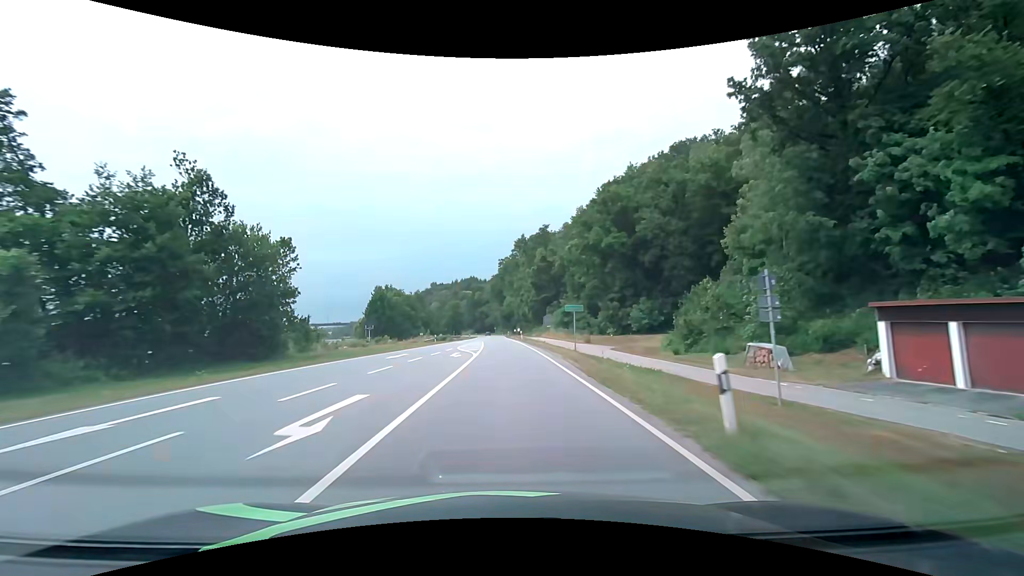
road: primary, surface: asphalt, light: Day
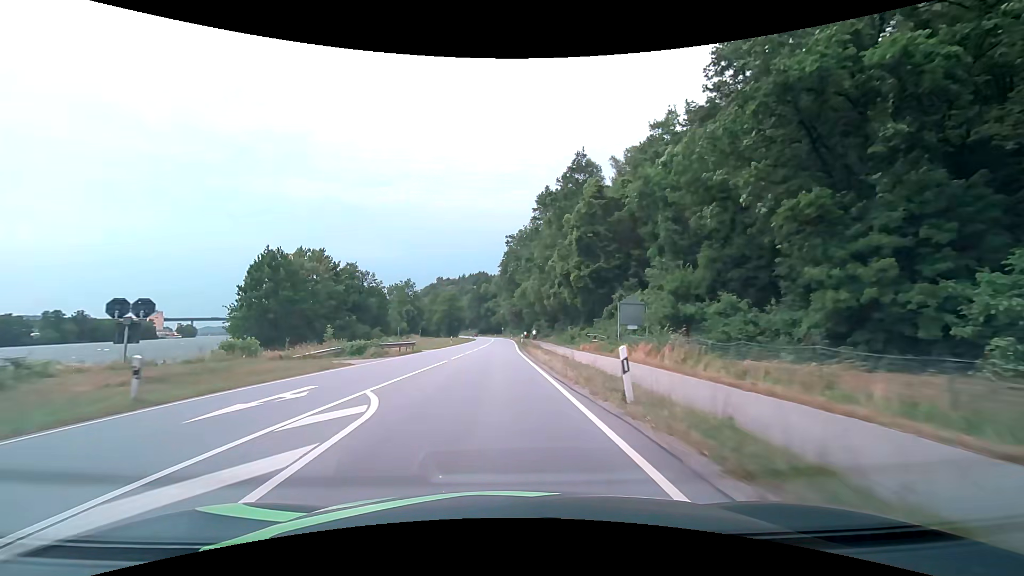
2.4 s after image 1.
(-0.3, +47.0) m; -1°
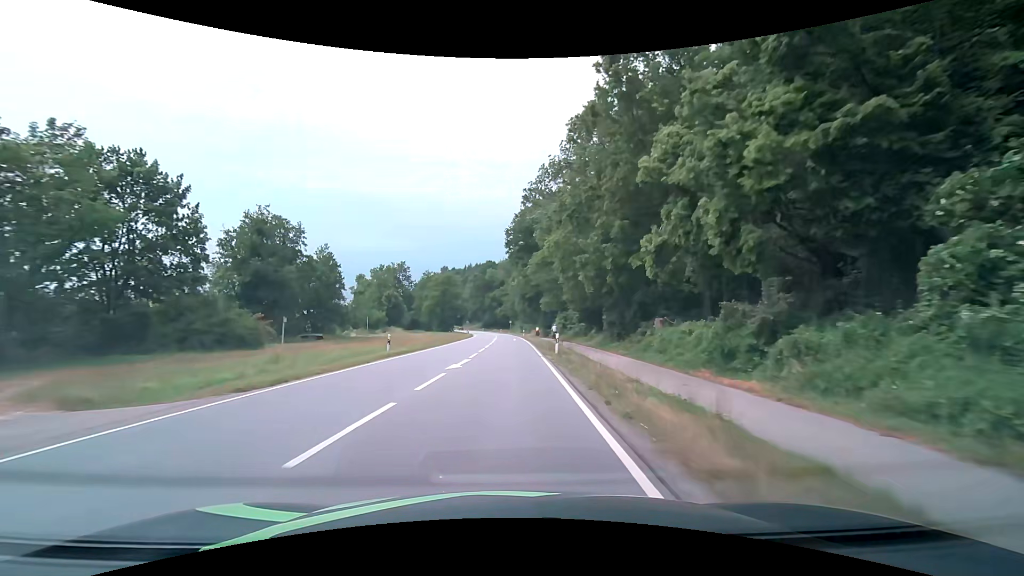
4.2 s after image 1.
(-0.3, +33.8) m; -1°
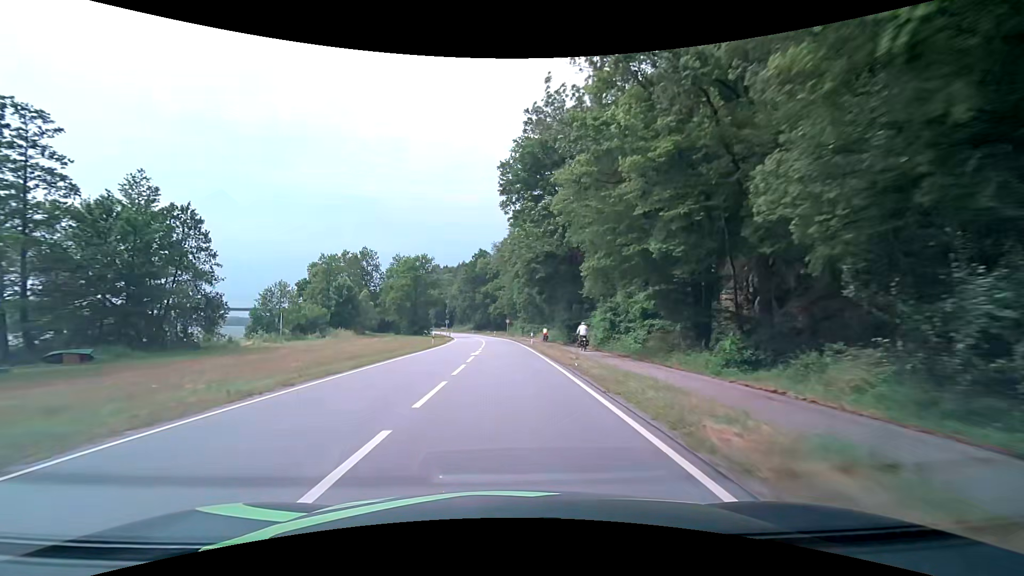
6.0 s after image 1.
(+0.2, +32.2) m; 0°
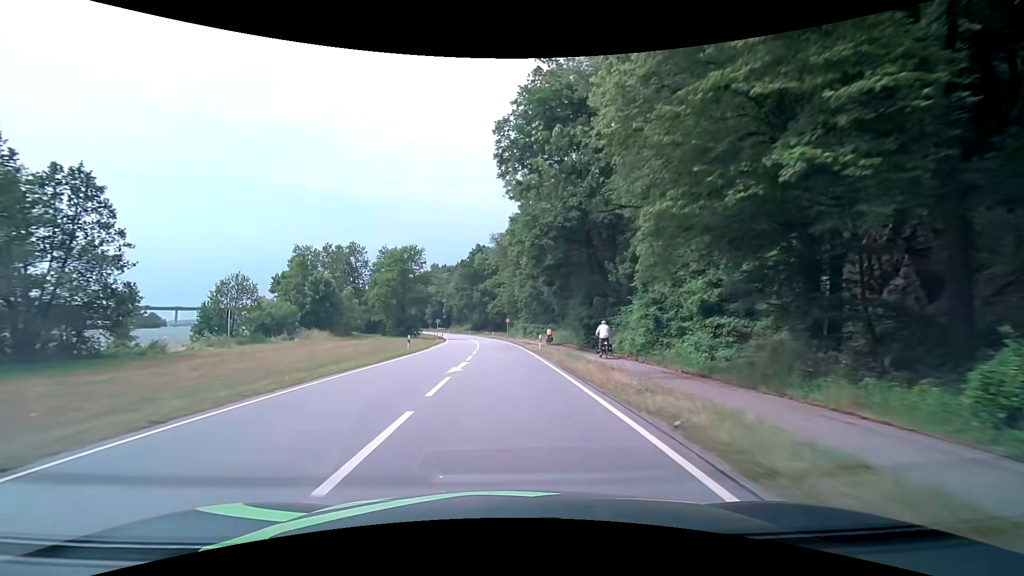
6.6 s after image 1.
(0.0, +10.4) m; 0°
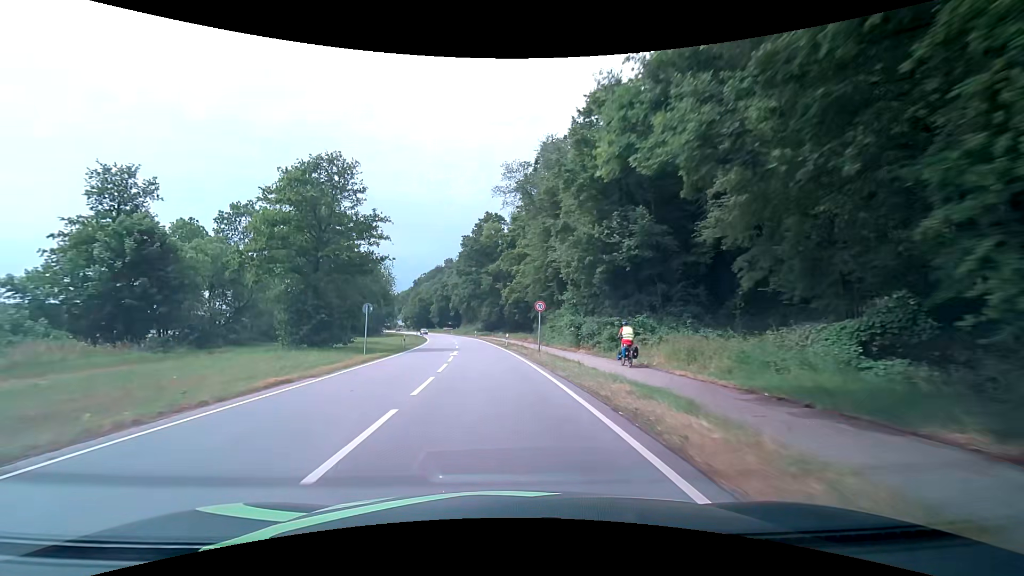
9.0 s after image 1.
(-0.6, +41.6) m; -2°
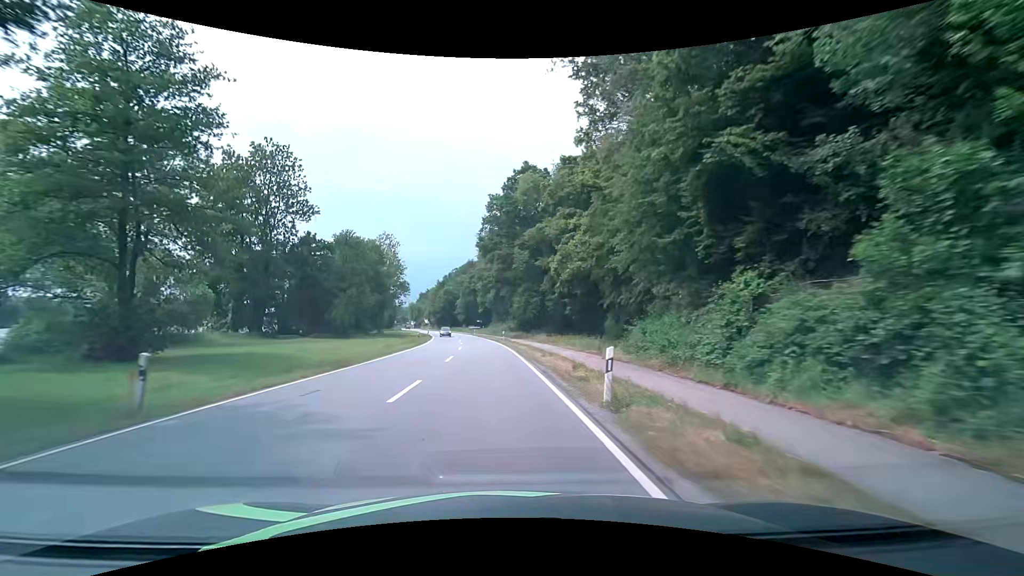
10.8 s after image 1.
(-1.2, +31.8) m; -4°
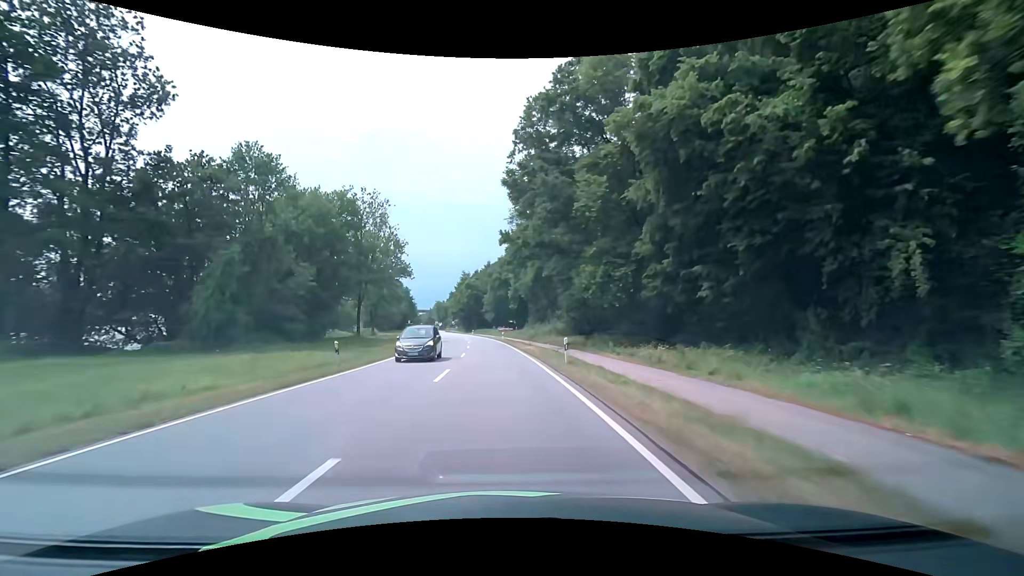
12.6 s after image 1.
(-1.3, +32.2) m; -4°
(0, +10) (0, +20) (-1, +30) (-2, +40) (-2, +50) (-3, +60) (-4, +70) (-5, +80) (-7, +90) (-9, +100) m
